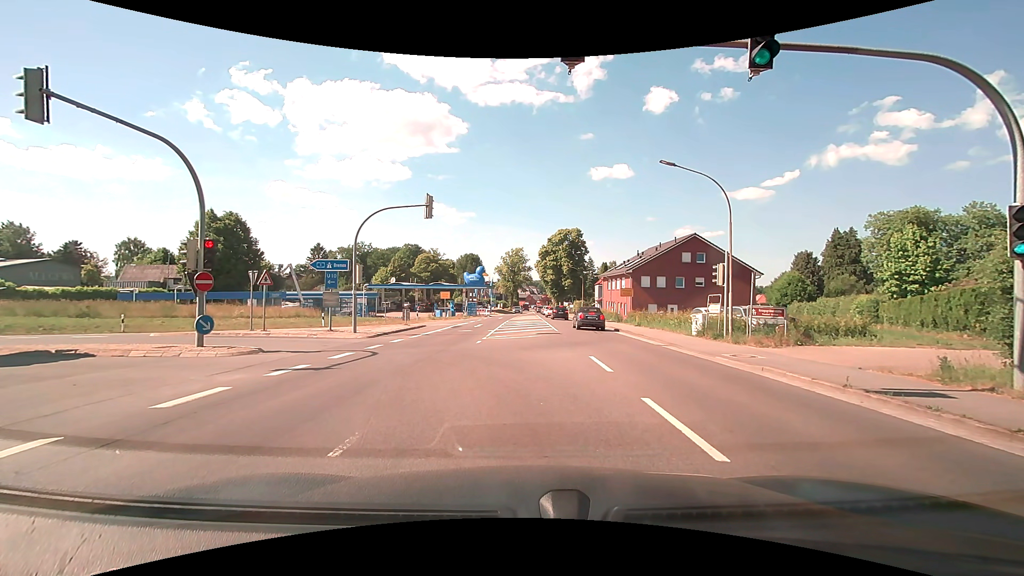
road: secondary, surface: asphalt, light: Day
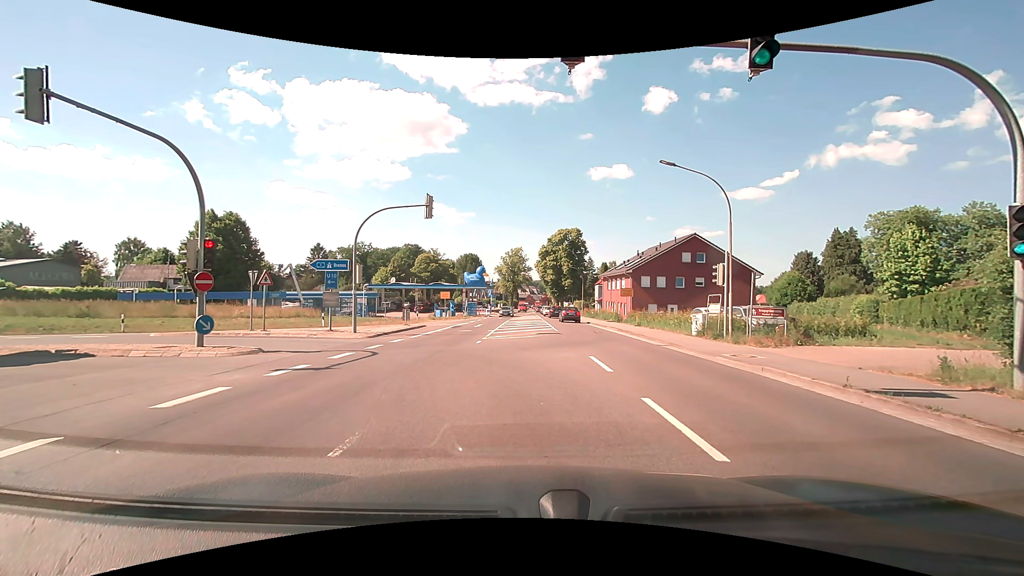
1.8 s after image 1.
(0.0, 0.0) m; 0°
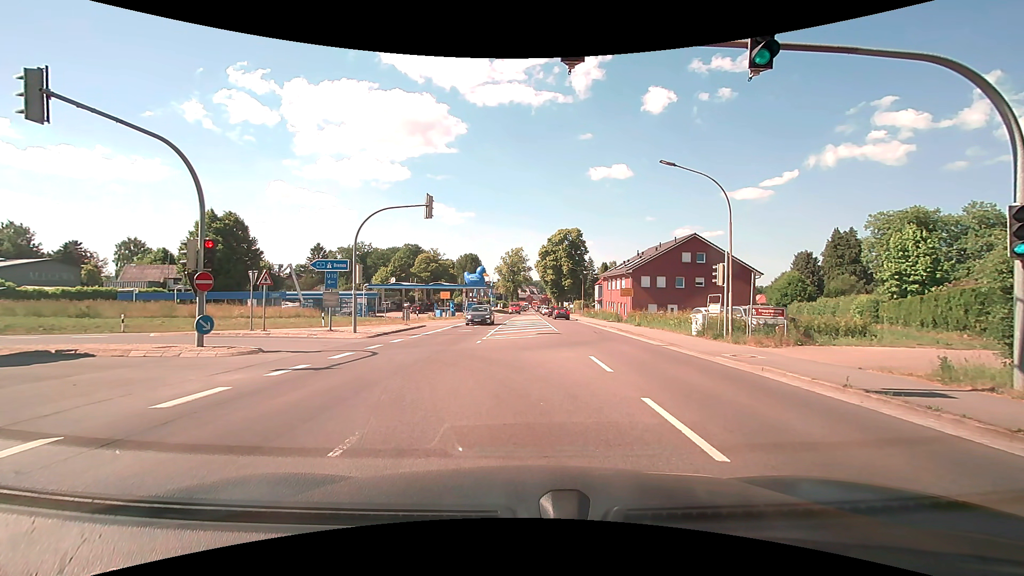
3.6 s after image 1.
(0.0, 0.0) m; 0°
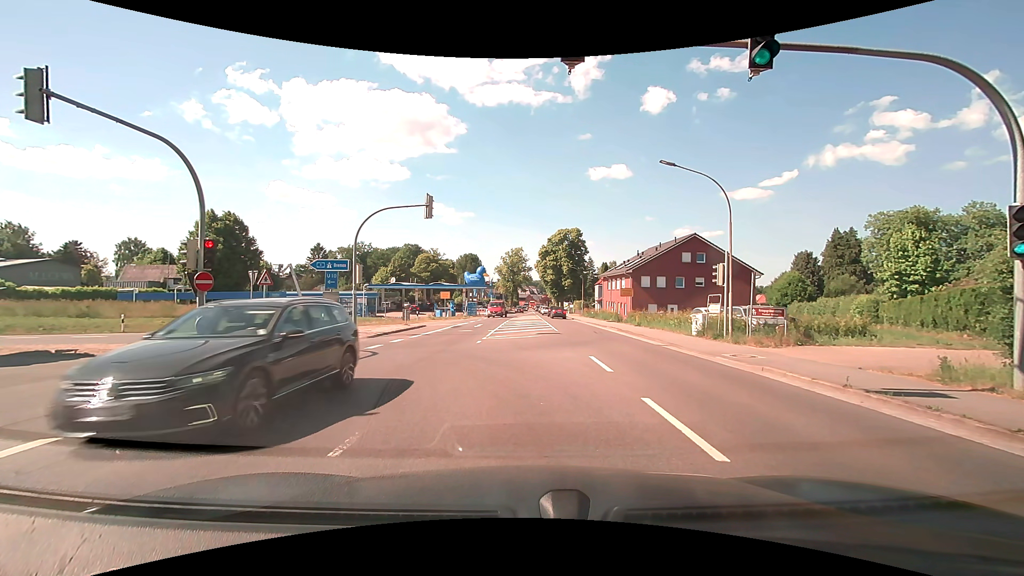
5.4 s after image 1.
(0.0, 0.0) m; 0°
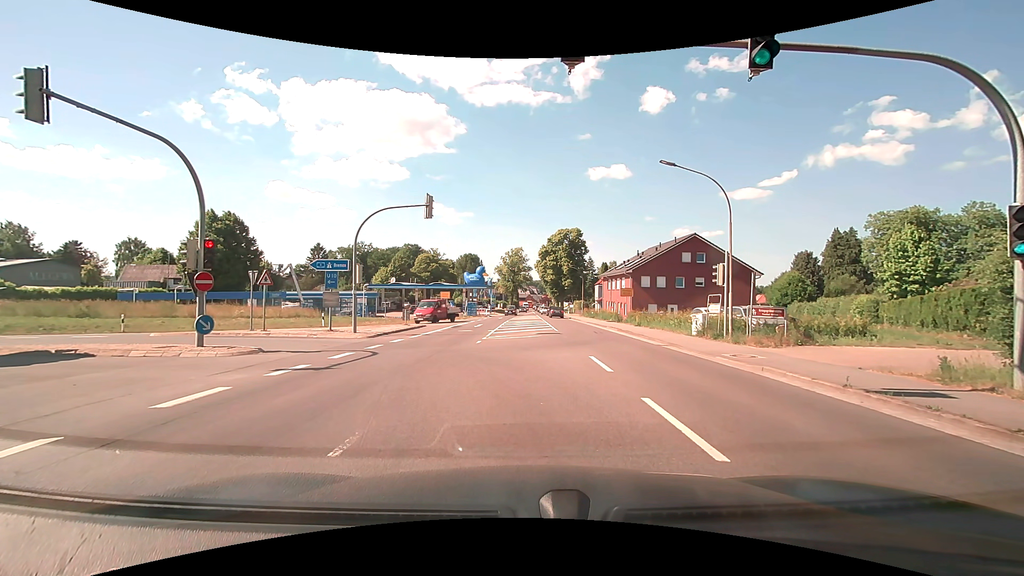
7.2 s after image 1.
(0.0, 0.0) m; 0°
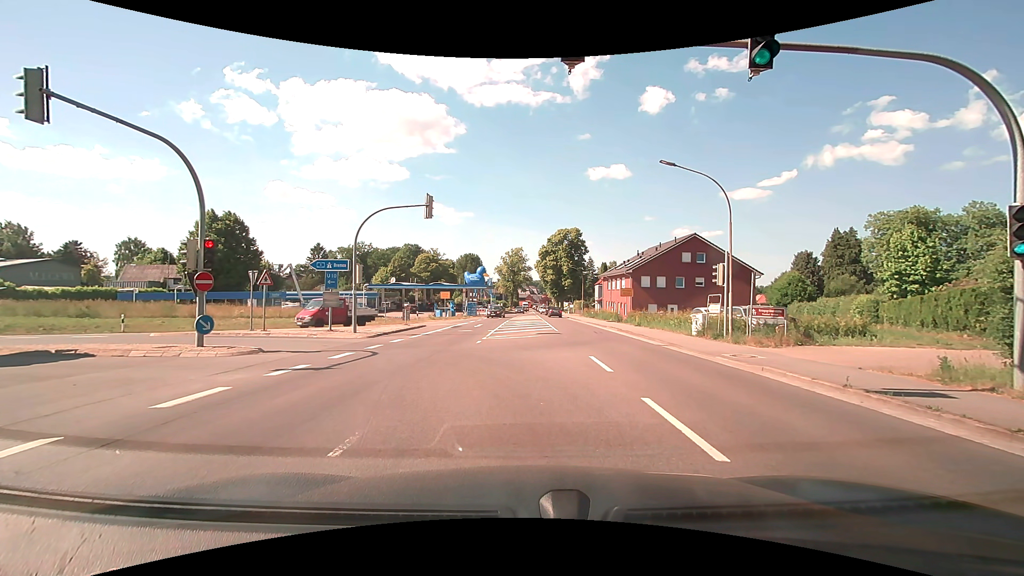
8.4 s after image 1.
(0.0, 0.0) m; 0°
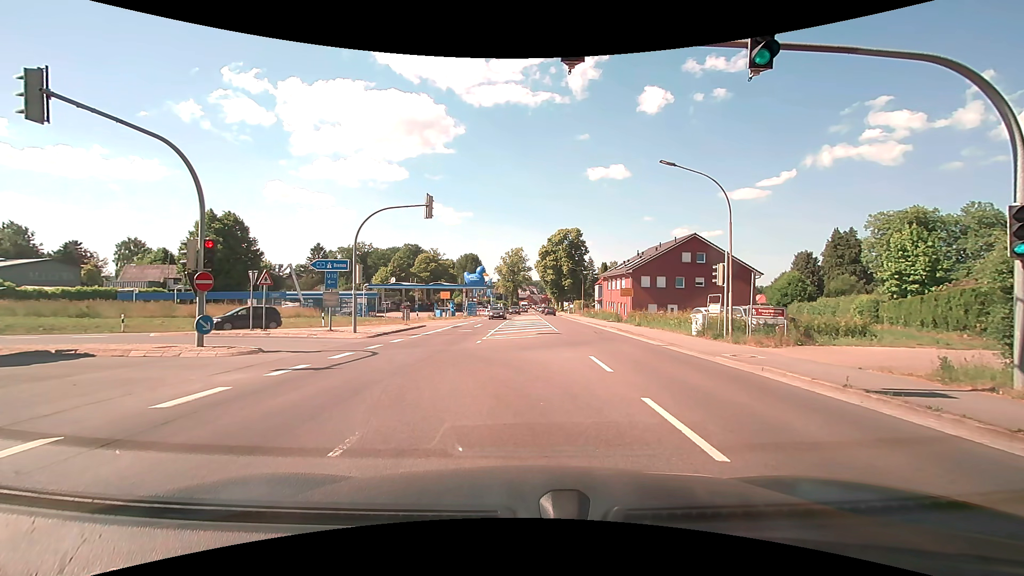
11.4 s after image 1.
(0.0, 0.0) m; 0°
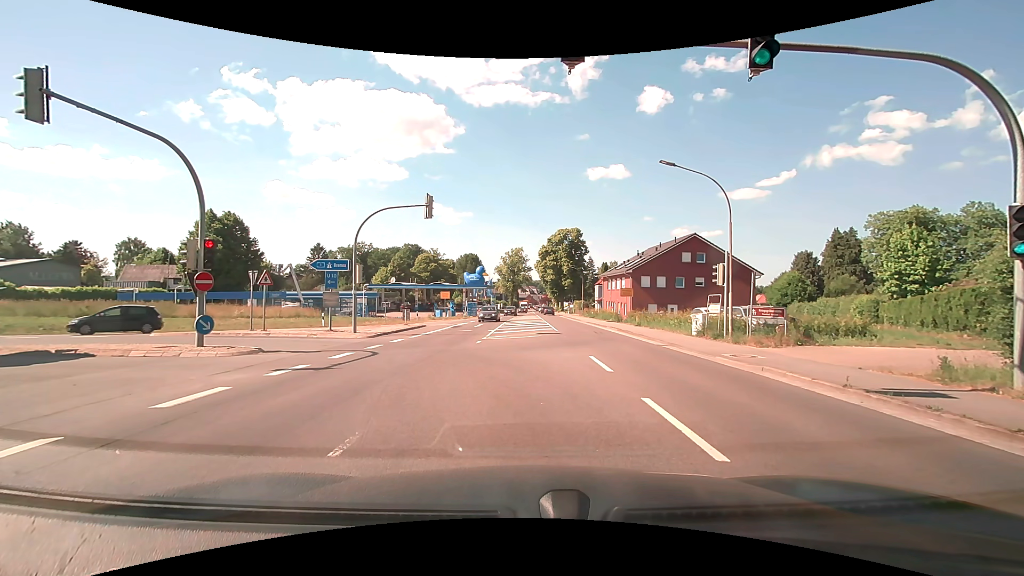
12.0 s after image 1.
(0.0, 0.0) m; 0°
(-1, +10) (-5, +19) (-14, +22) (-24, +22) (-34, +21) (-44, +21) (-54, +20) (-64, +20) (-74, +20) (-84, +20) m
